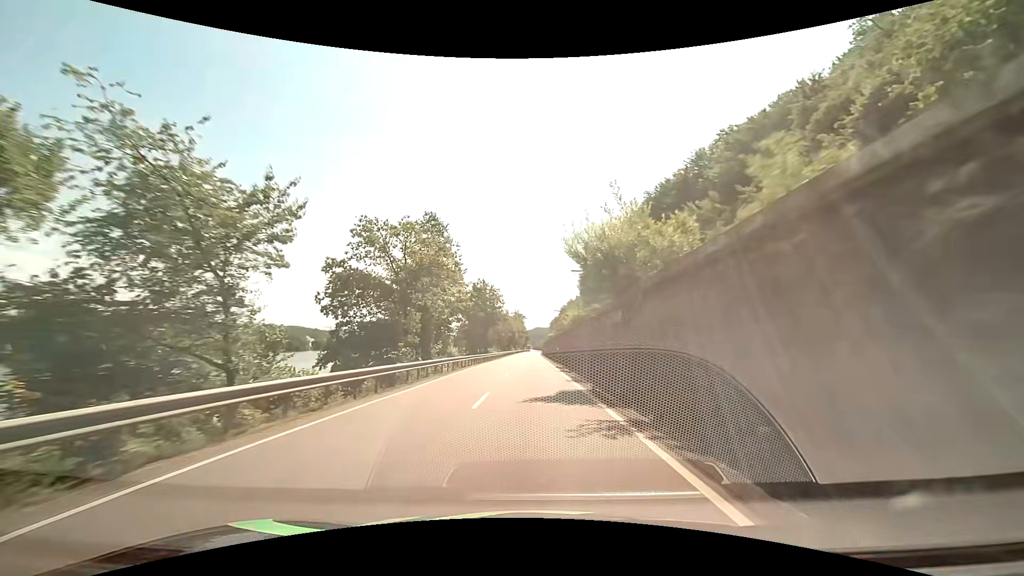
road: primary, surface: asphalt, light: Day
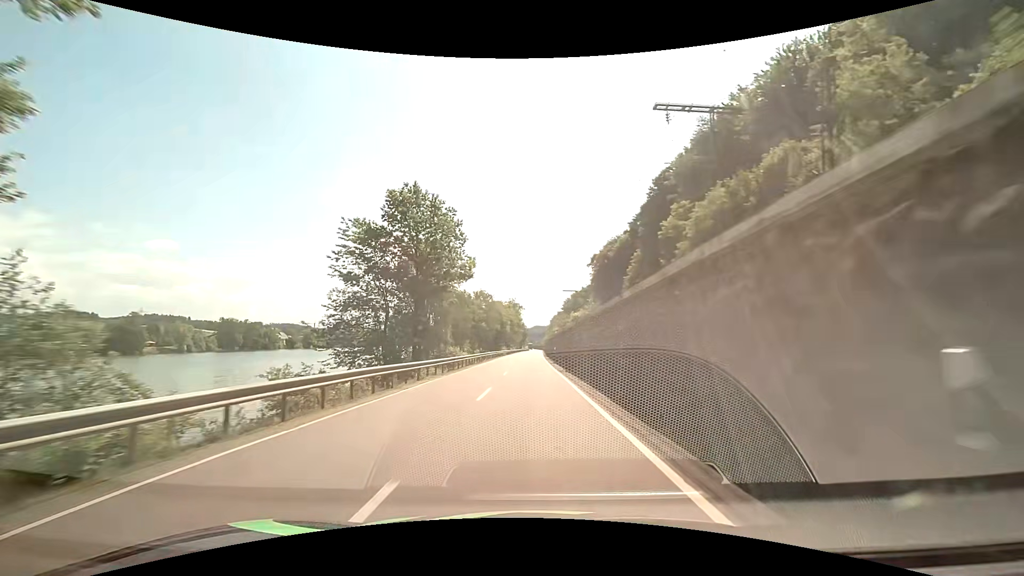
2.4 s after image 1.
(+0.2, +46.1) m; 0°
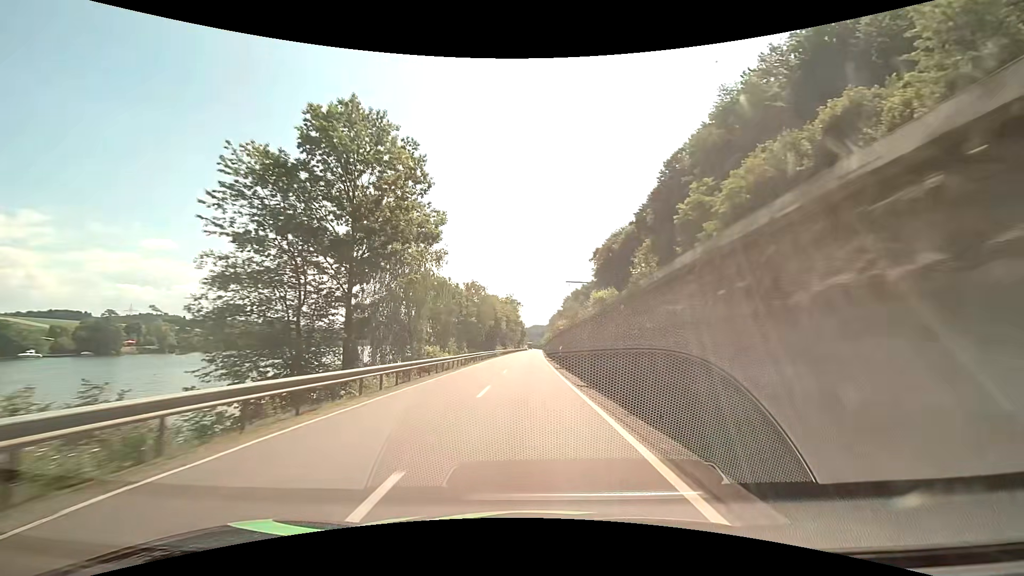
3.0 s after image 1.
(0.0, +11.5) m; 0°
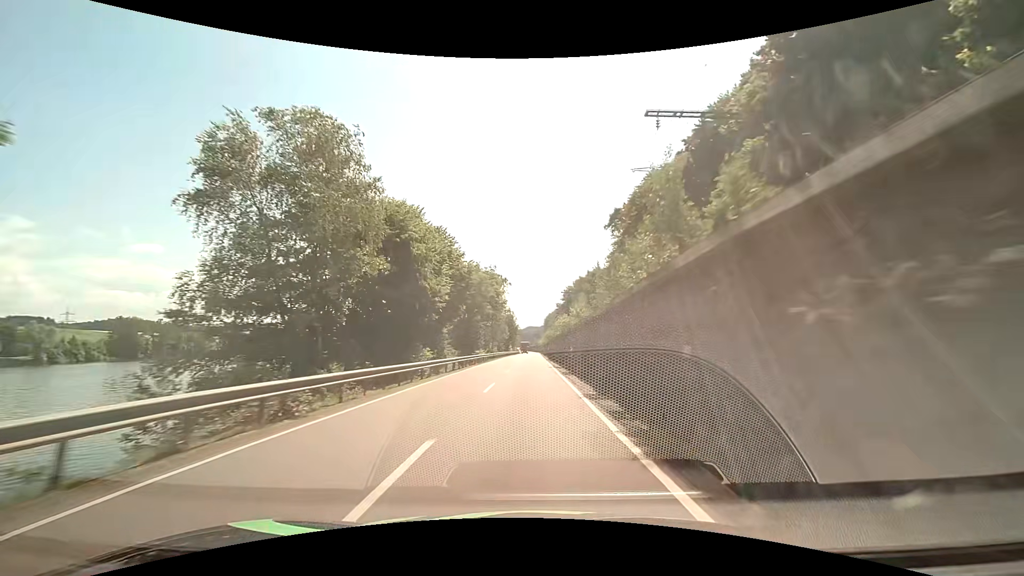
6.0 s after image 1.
(0.0, +57.7) m; +1°
